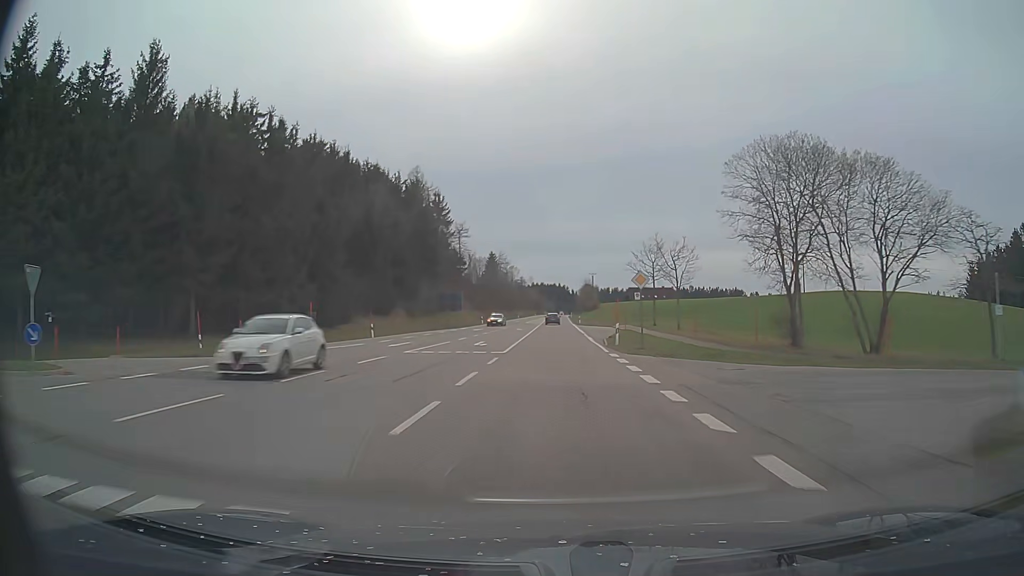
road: primary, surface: asphalt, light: Day
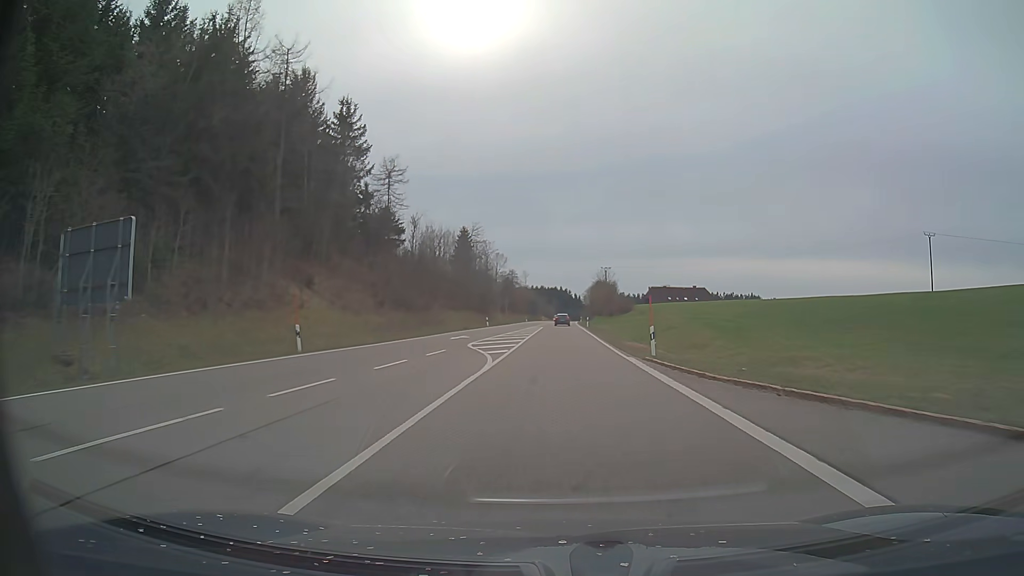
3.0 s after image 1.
(+0.1, +64.3) m; 0°
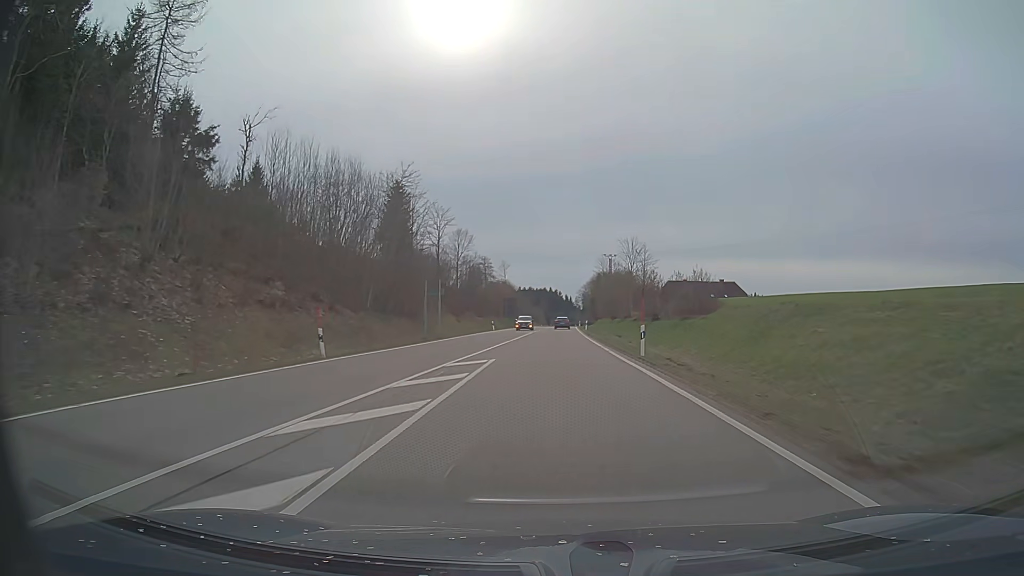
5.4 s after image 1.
(+0.4, +50.5) m; +1°
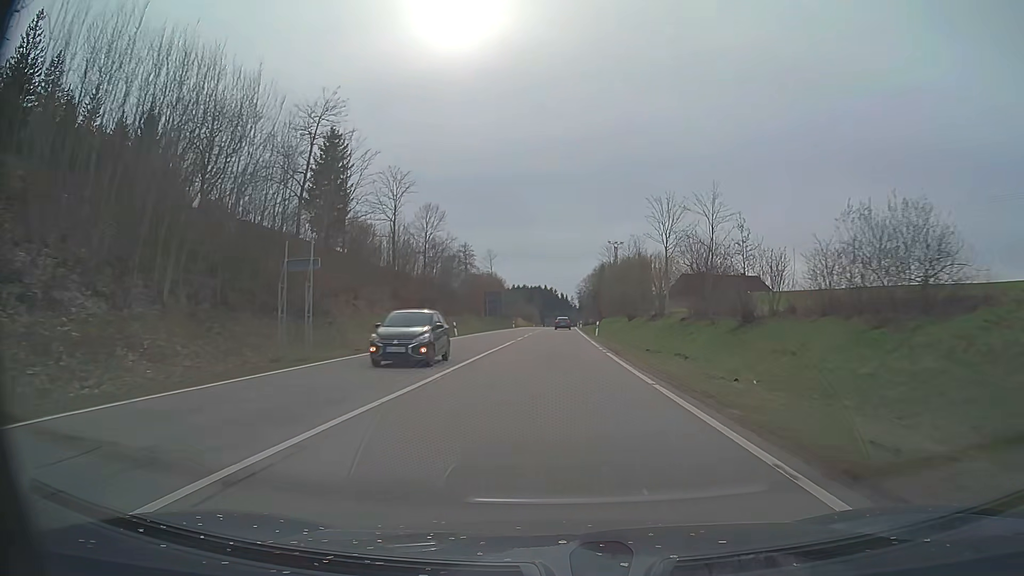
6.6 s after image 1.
(+0.2, +24.8) m; 0°
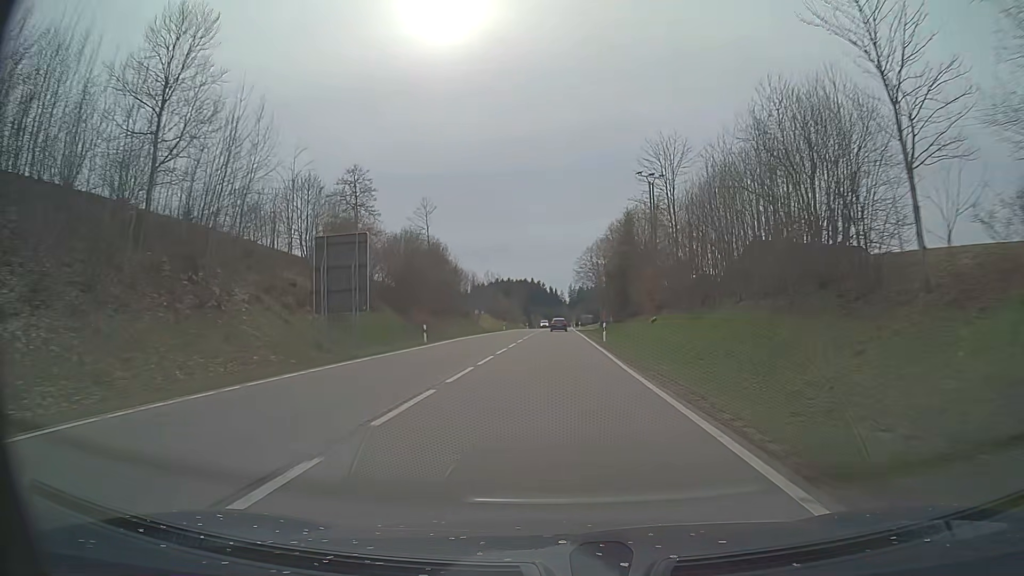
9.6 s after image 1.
(+0.9, +61.2) m; +1°
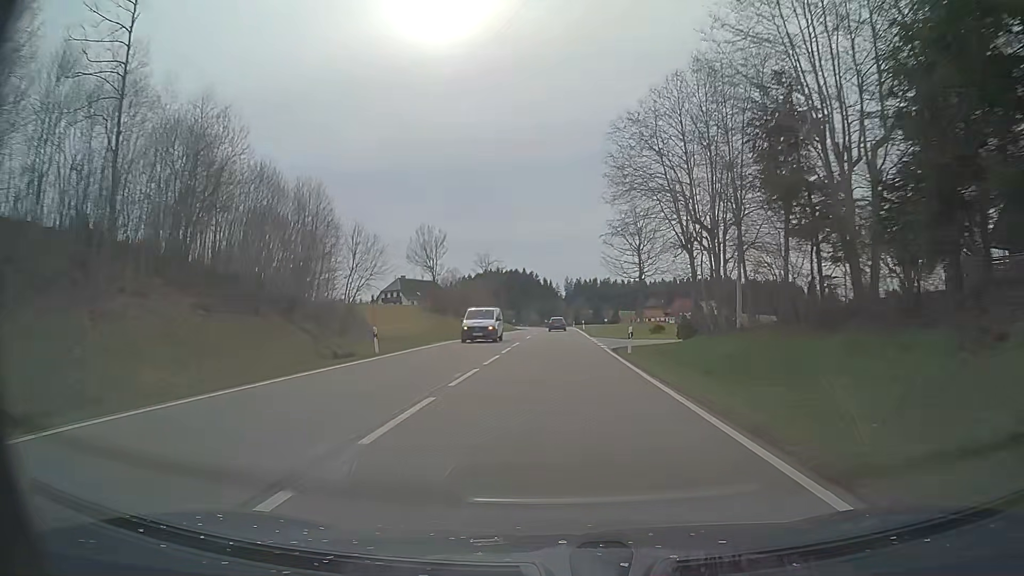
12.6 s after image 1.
(+0.2, +61.0) m; 0°
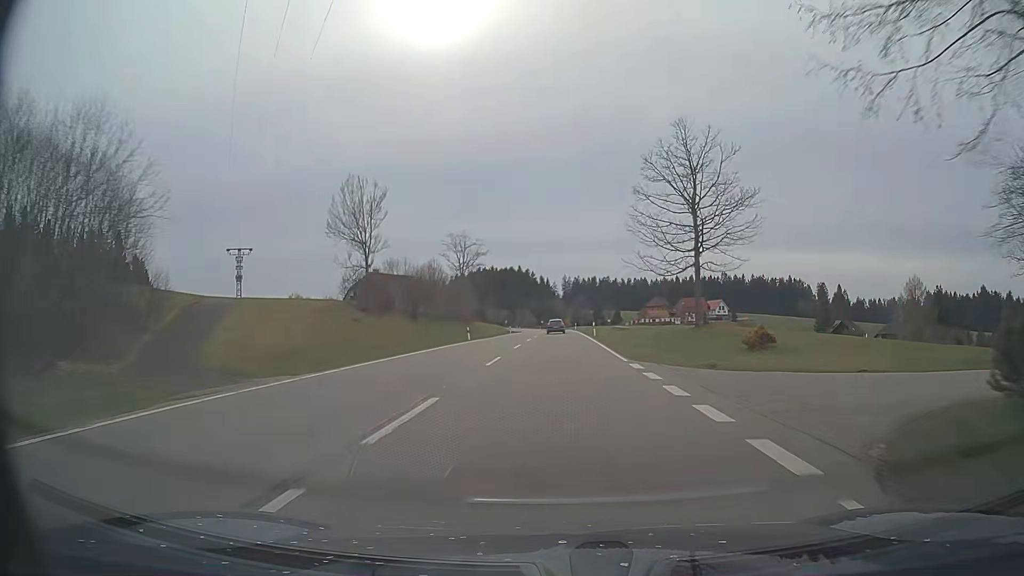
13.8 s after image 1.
(0.0, +24.4) m; 0°
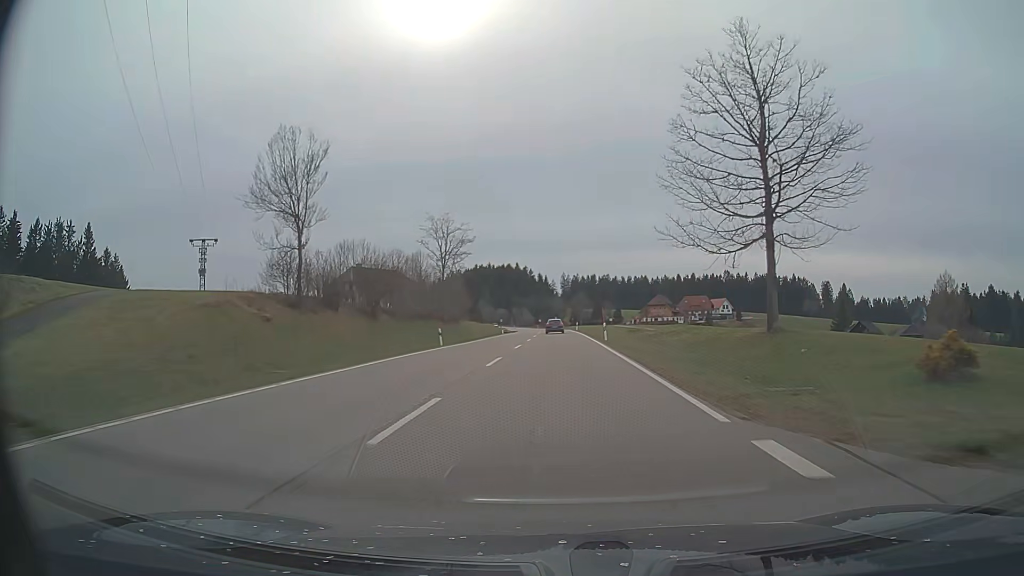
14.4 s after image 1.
(0.0, +12.2) m; 0°
(0, +10) (0, +20) (0, +30) (0, +40) (0, +50) (0, +60) (0, +70) (0, +80) (0, +90) (0, +100) m
